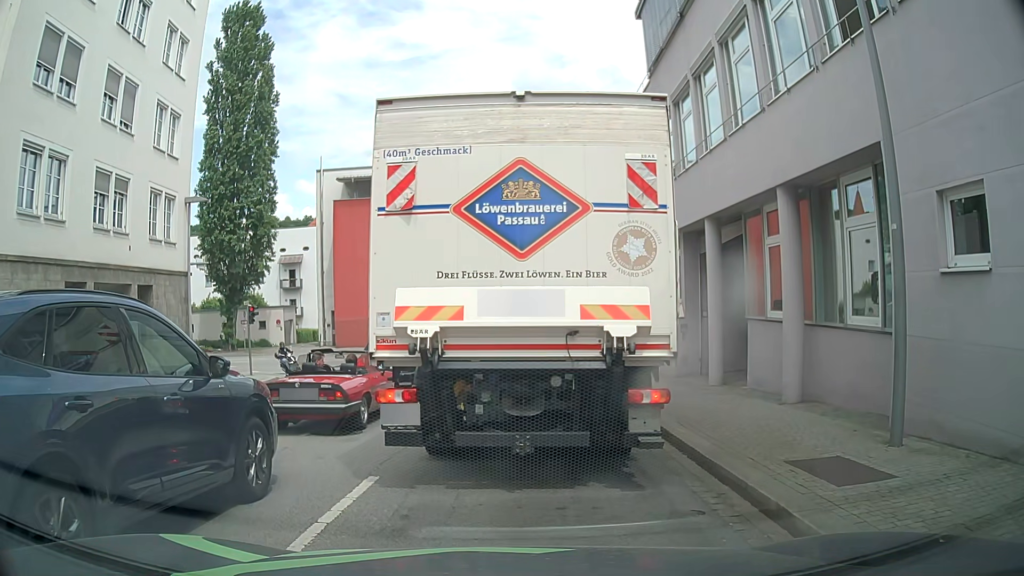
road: tertiary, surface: asphalt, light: Day
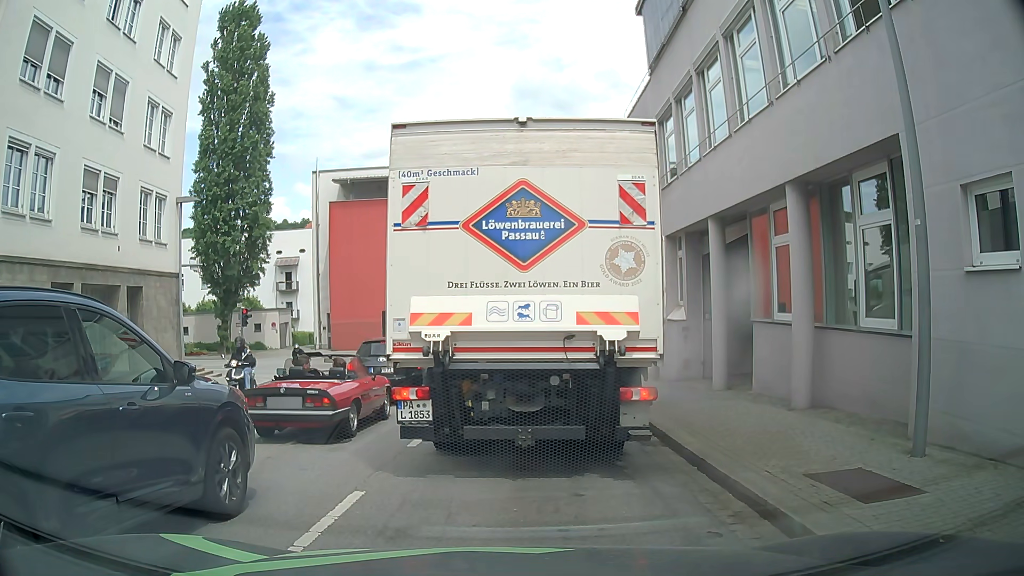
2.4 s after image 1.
(0.0, +0.6) m; 0°
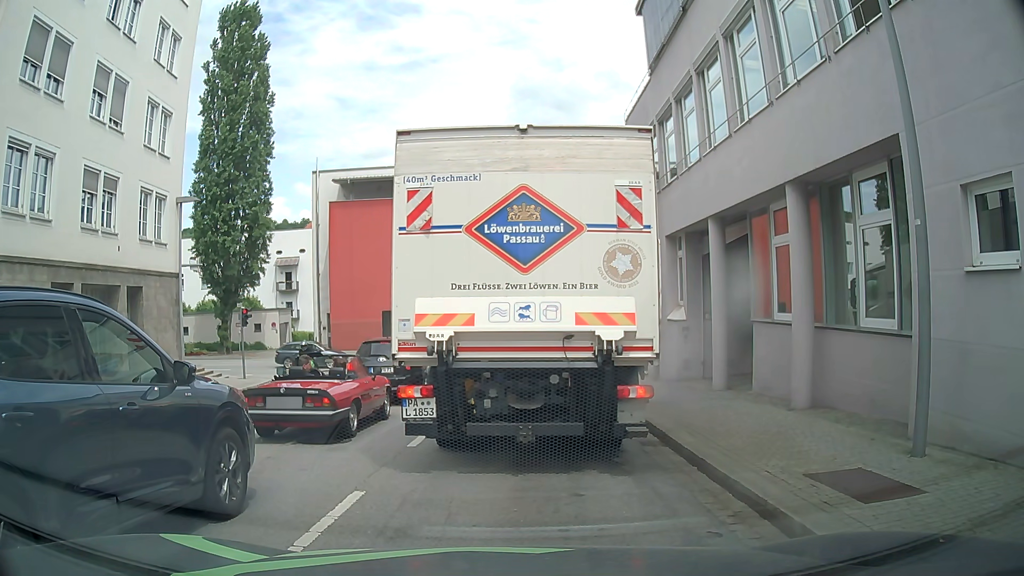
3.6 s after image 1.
(0.0, 0.0) m; 0°
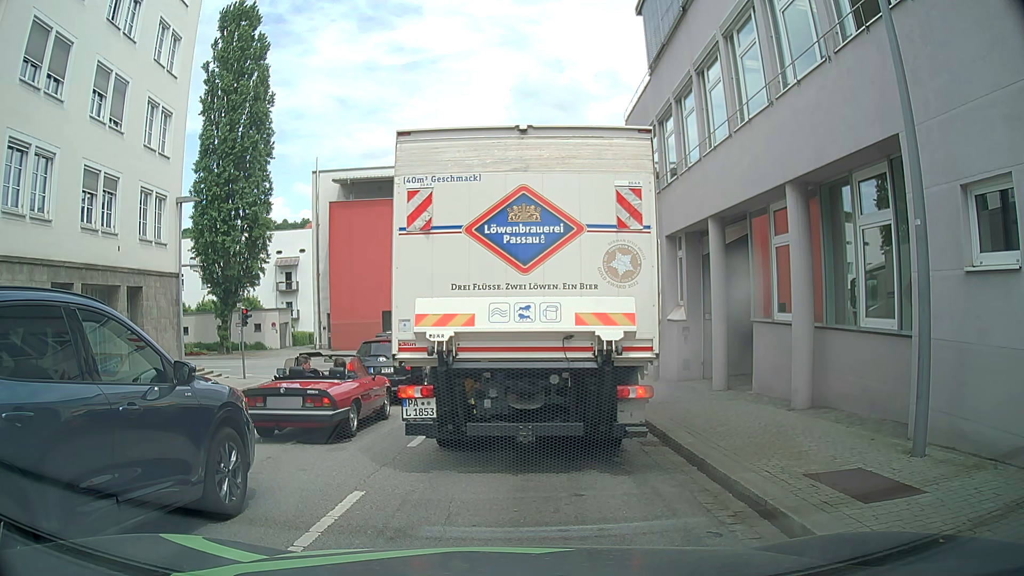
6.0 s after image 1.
(0.0, 0.0) m; 0°
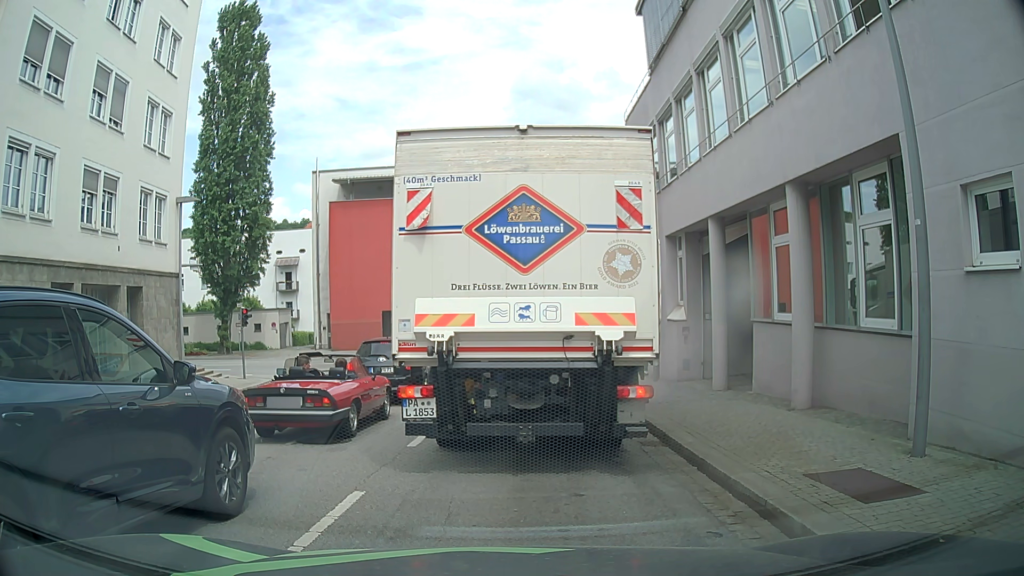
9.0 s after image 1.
(0.0, 0.0) m; 0°
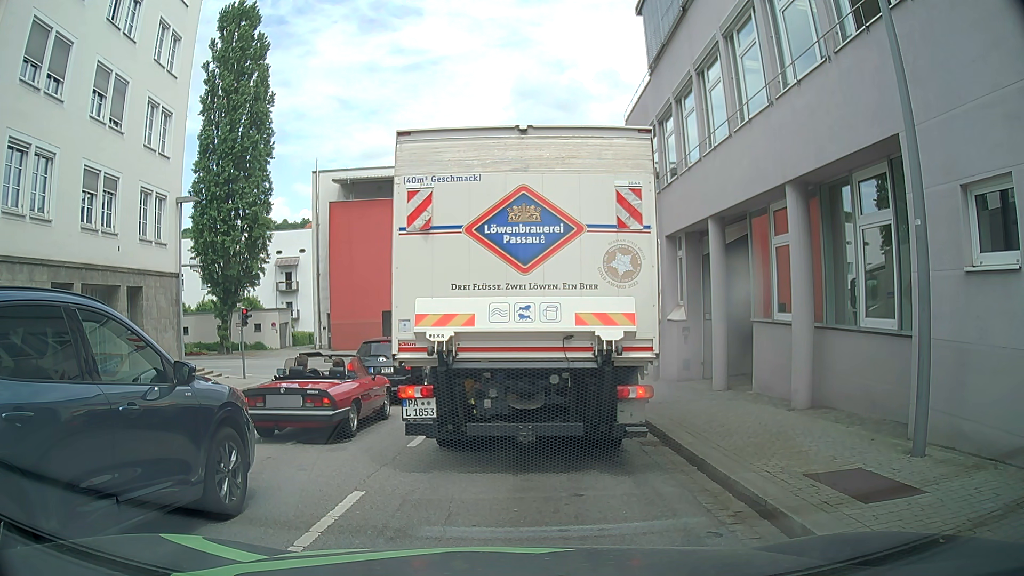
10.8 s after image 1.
(0.0, 0.0) m; 0°
